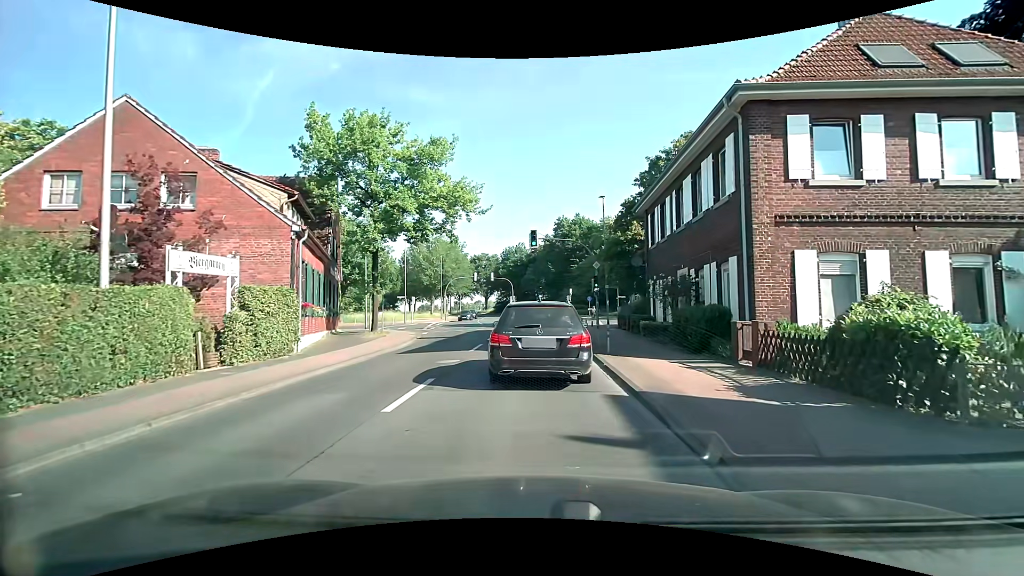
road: tertiary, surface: asphalt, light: Day
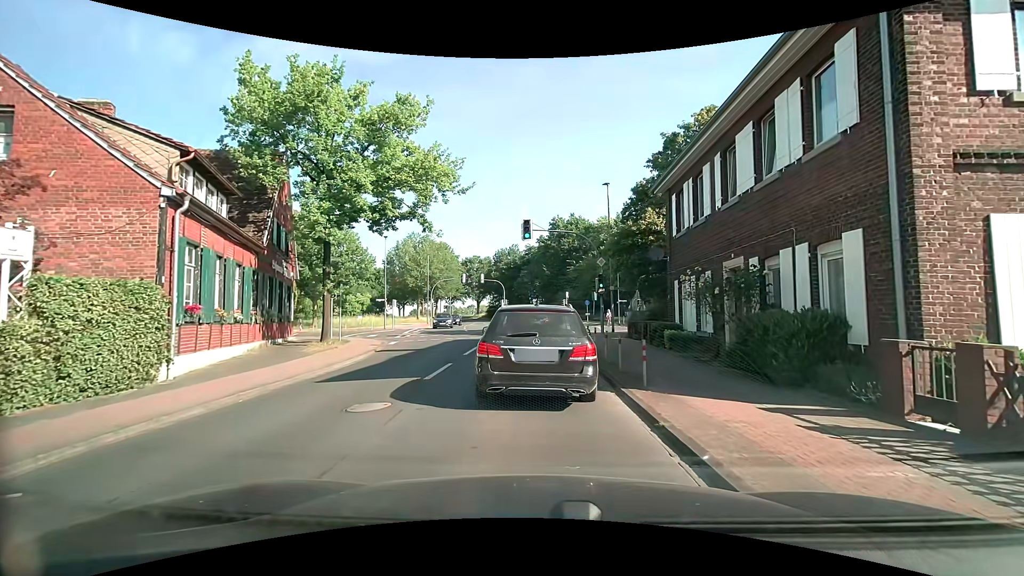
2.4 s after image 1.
(0.0, +5.6) m; +1°
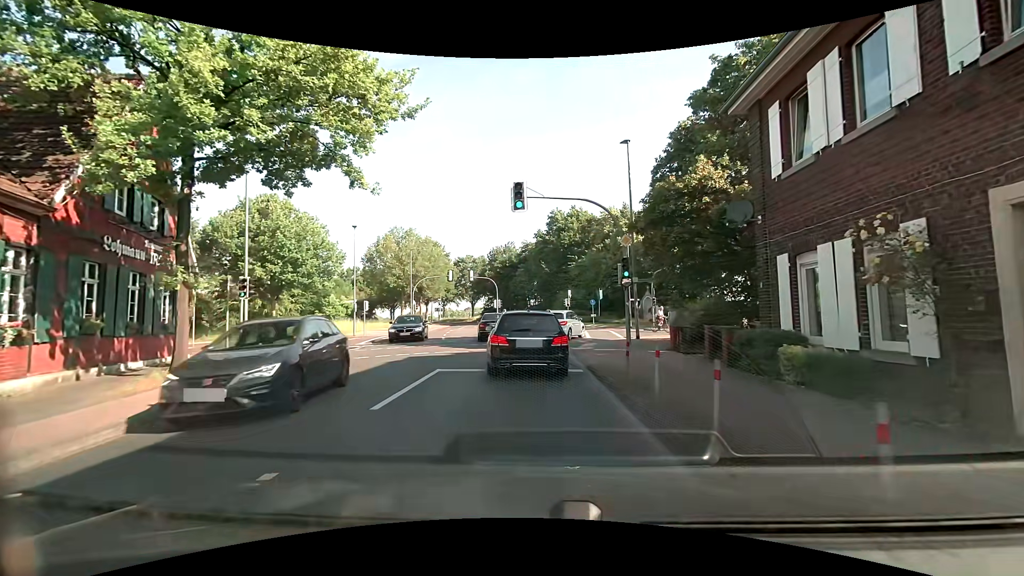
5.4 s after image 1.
(0.0, +9.0) m; +1°
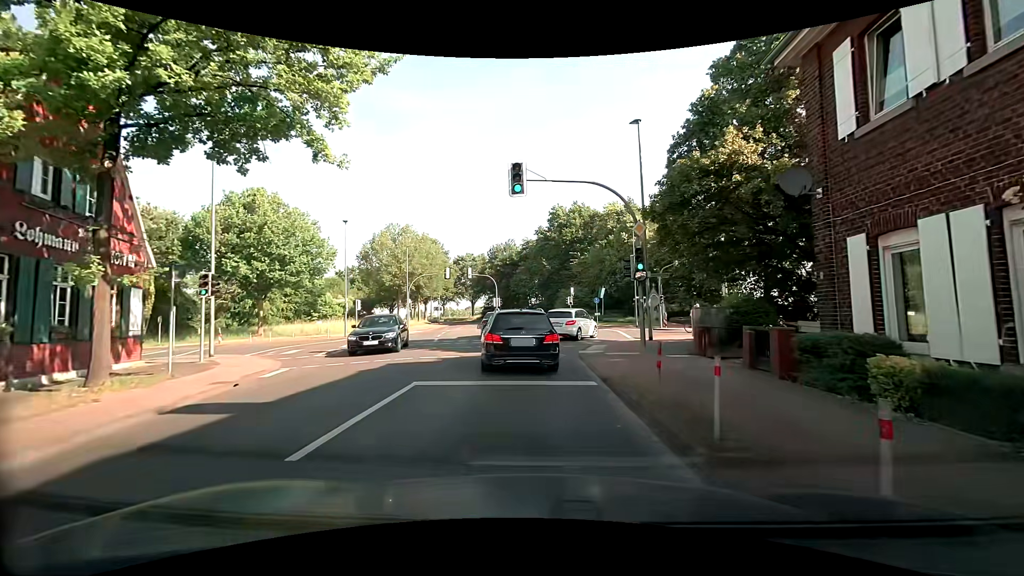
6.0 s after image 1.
(-0.1, +2.5) m; -1°
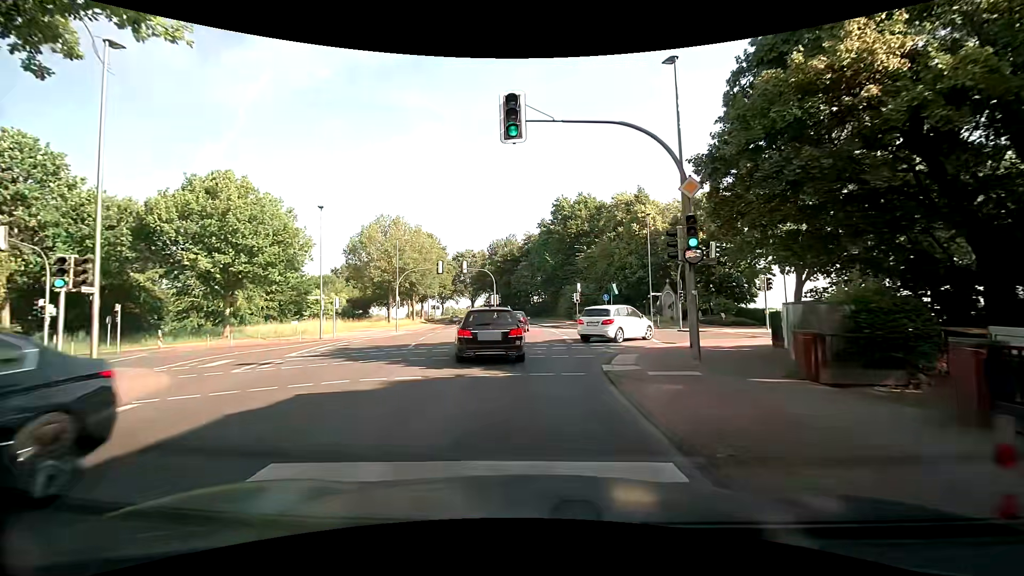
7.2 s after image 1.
(0.0, +5.7) m; +1°
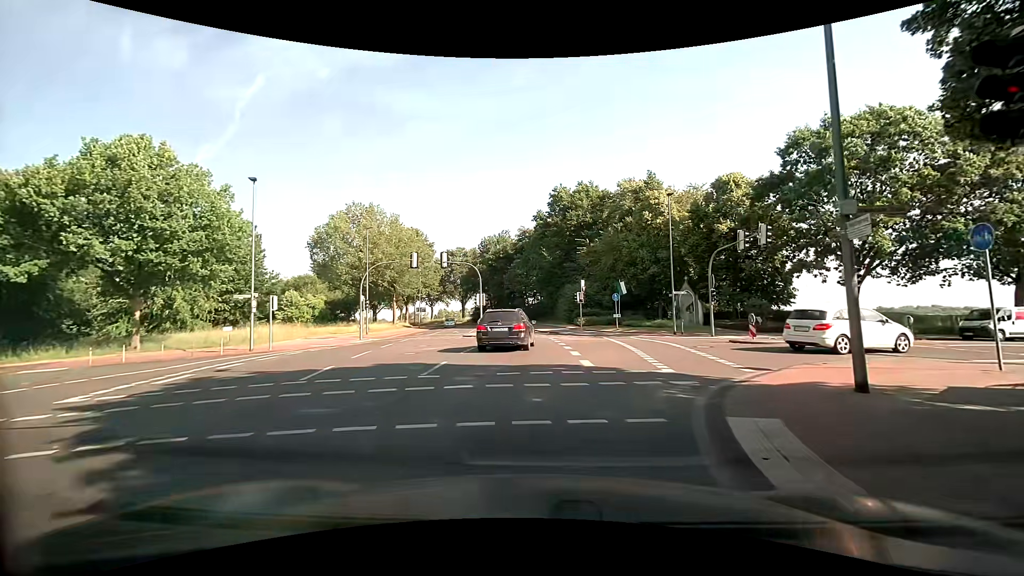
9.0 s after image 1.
(-0.2, +8.8) m; -1°
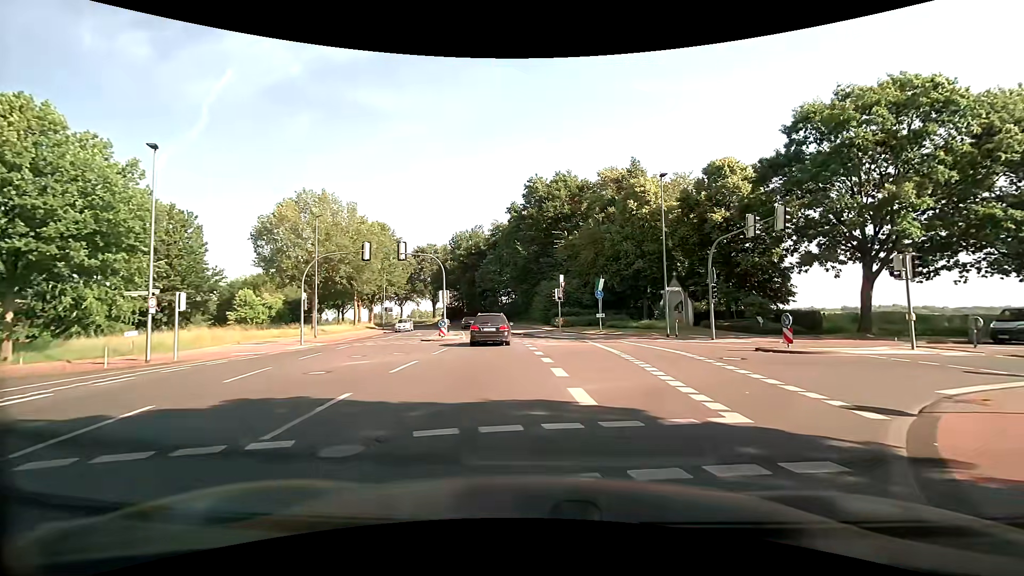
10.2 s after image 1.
(+0.1, +5.4) m; +2°
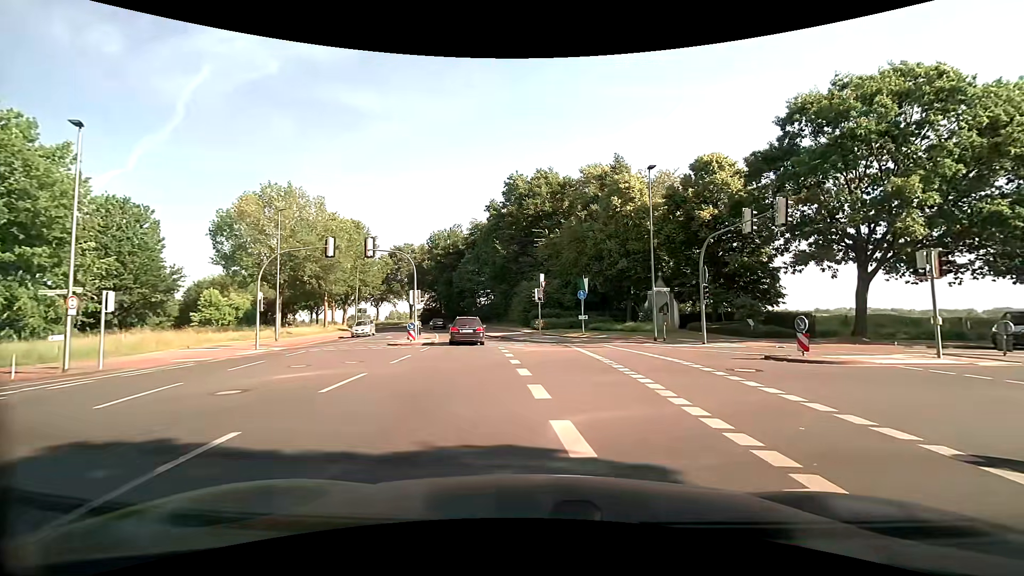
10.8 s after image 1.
(+0.1, +2.4) m; +3°
(+3, +9) (+11, +14) (+21, +17) (+30, +20) (+40, +23) (+50, +26) (+59, +29) (+69, +31) (+79, +33) (+89, +35) m
